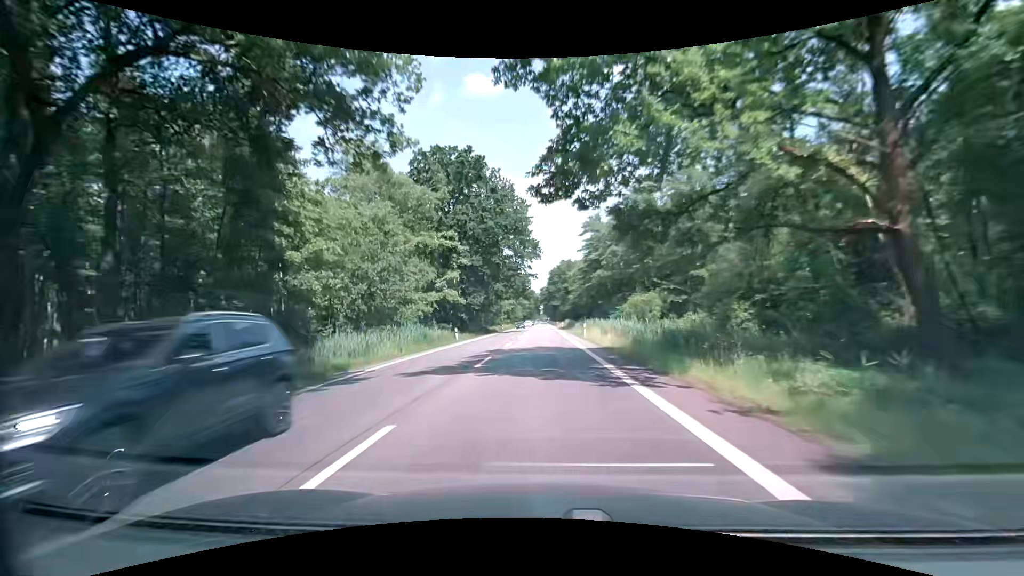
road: secondary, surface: asphalt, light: Day
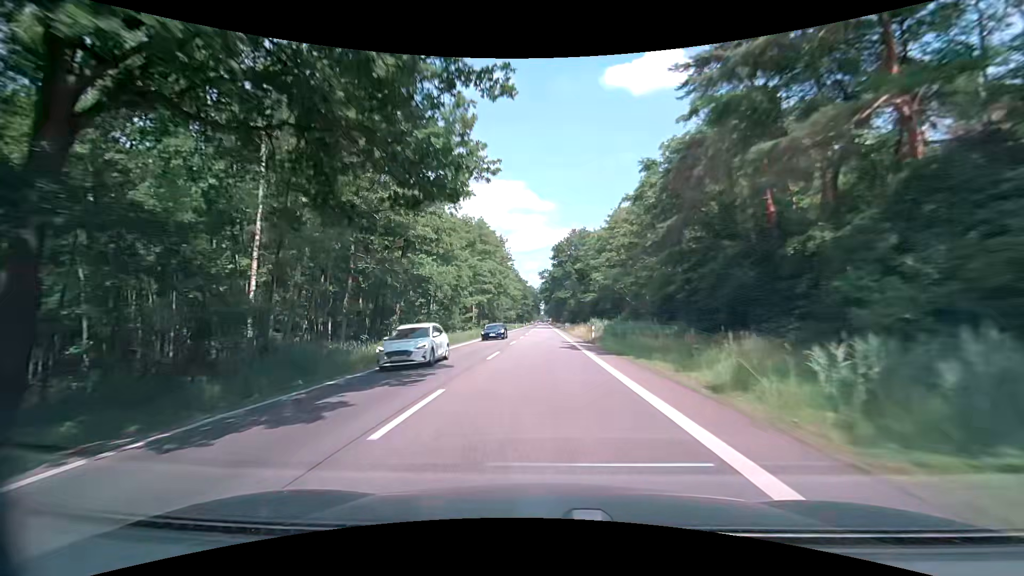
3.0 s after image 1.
(+0.5, +57.5) m; +1°
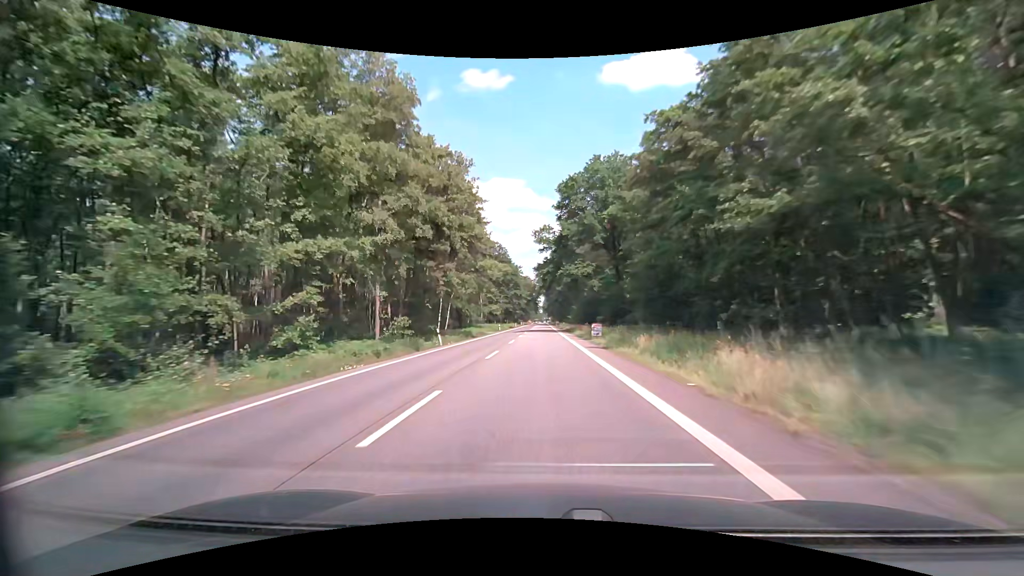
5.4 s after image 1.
(-0.3, +49.0) m; 0°
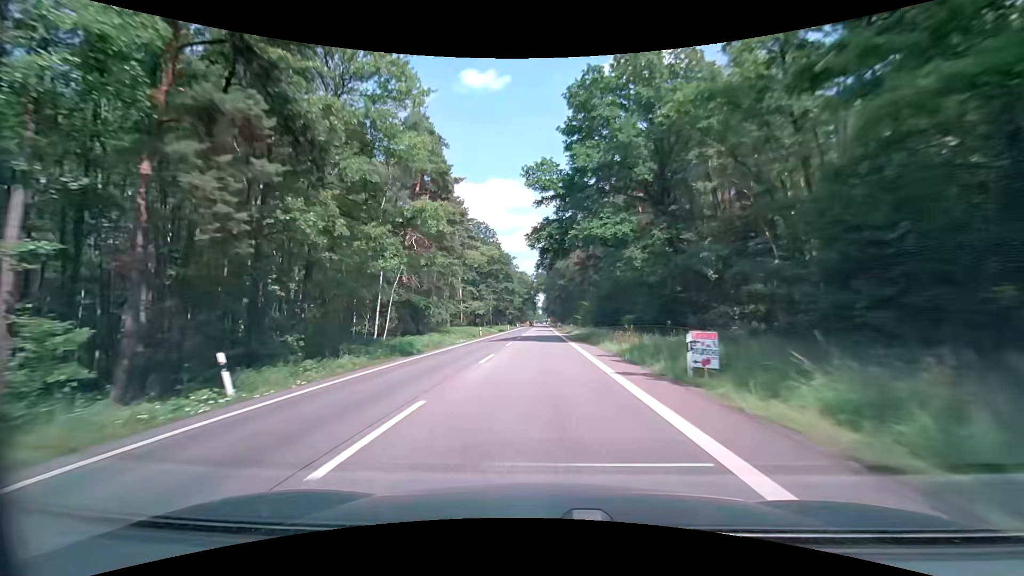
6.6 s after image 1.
(+0.1, +25.4) m; 0°
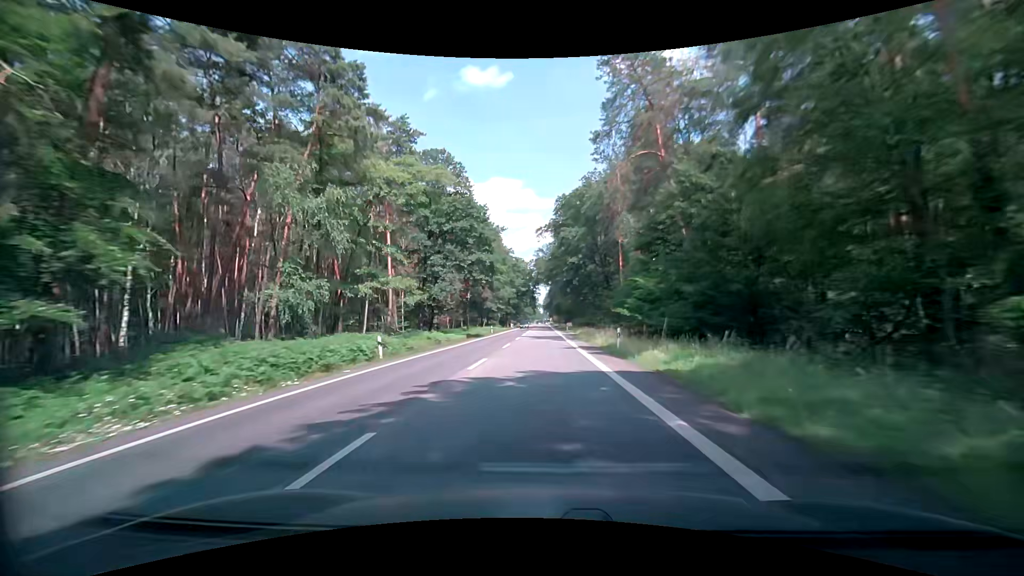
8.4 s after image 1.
(0.0, +38.8) m; 0°
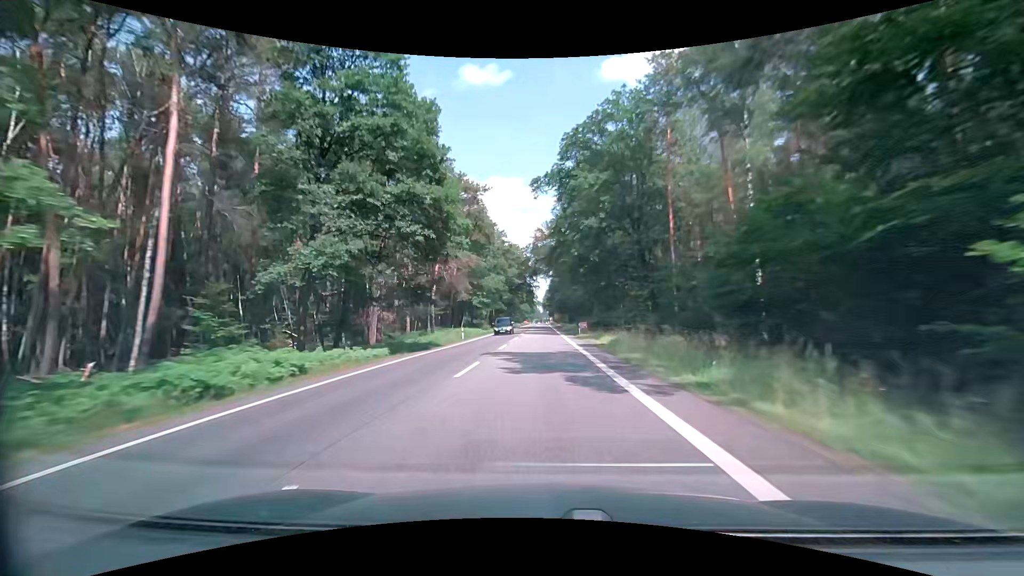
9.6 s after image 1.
(0.0, +26.3) m; 0°
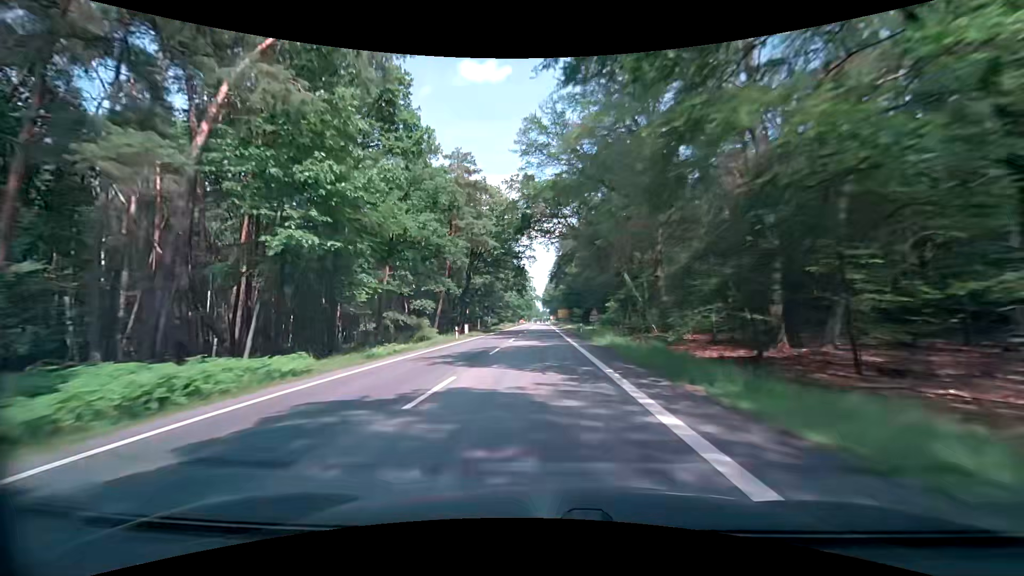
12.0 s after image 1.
(-0.1, +53.0) m; 0°
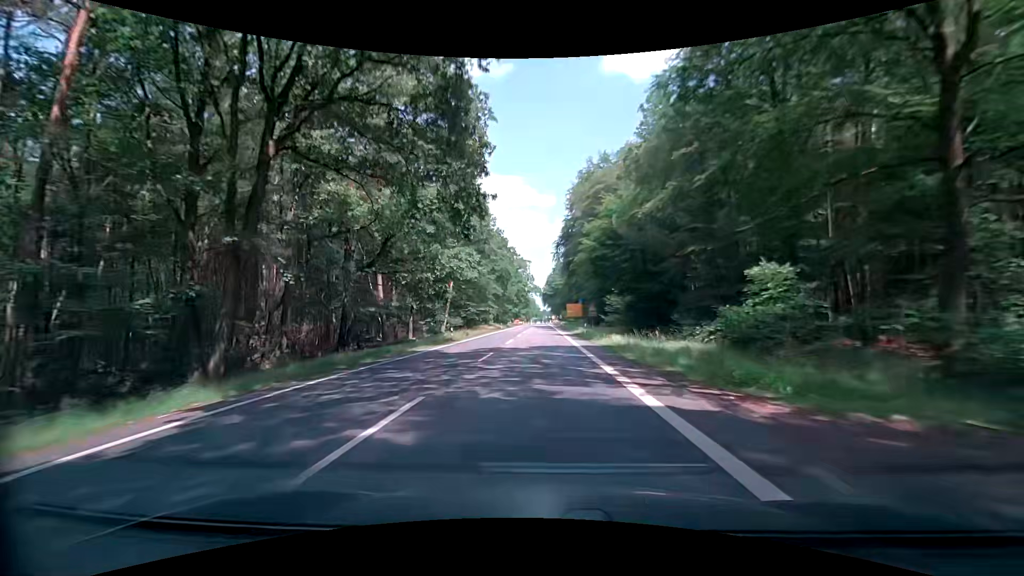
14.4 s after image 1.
(0.0, +52.0) m; +1°
(0, +10) (0, +20) (0, +30) (0, +40) (0, +50) (-1, +60) (-1, +70) (-1, +80) (-1, +90) (-1, +100) m
